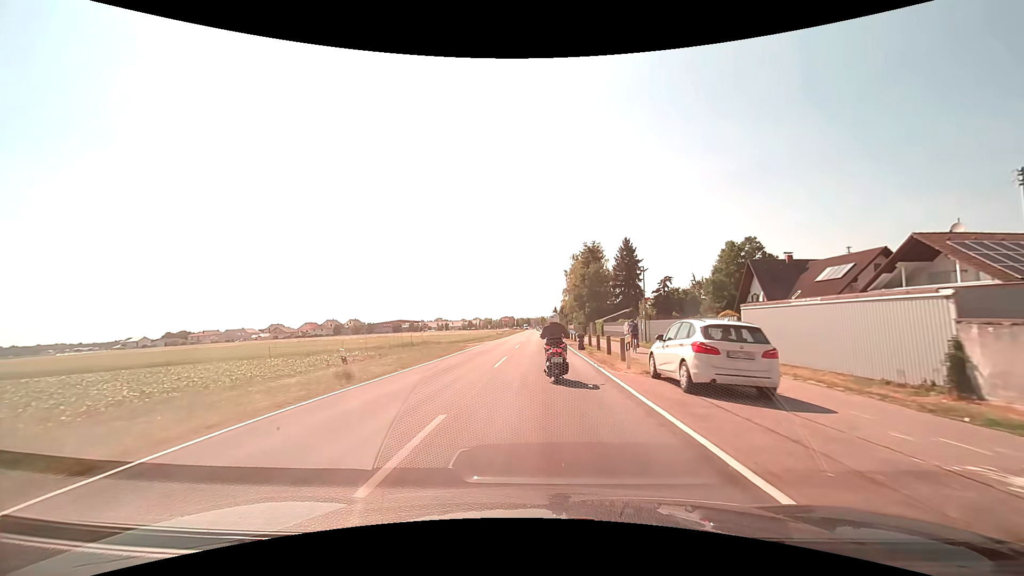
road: tertiary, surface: asphalt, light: Day
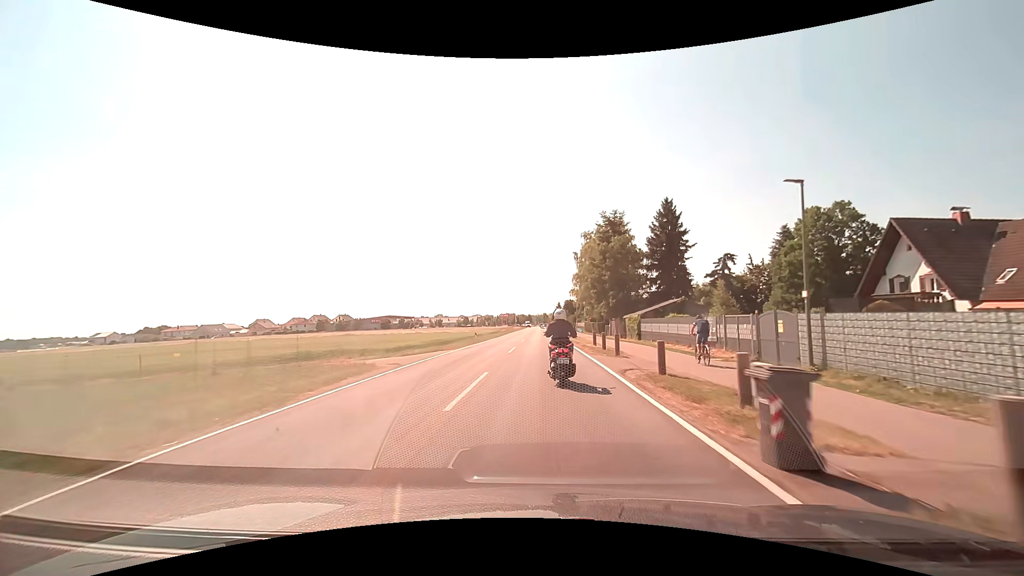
(+0.1, +23.9) m; 0°
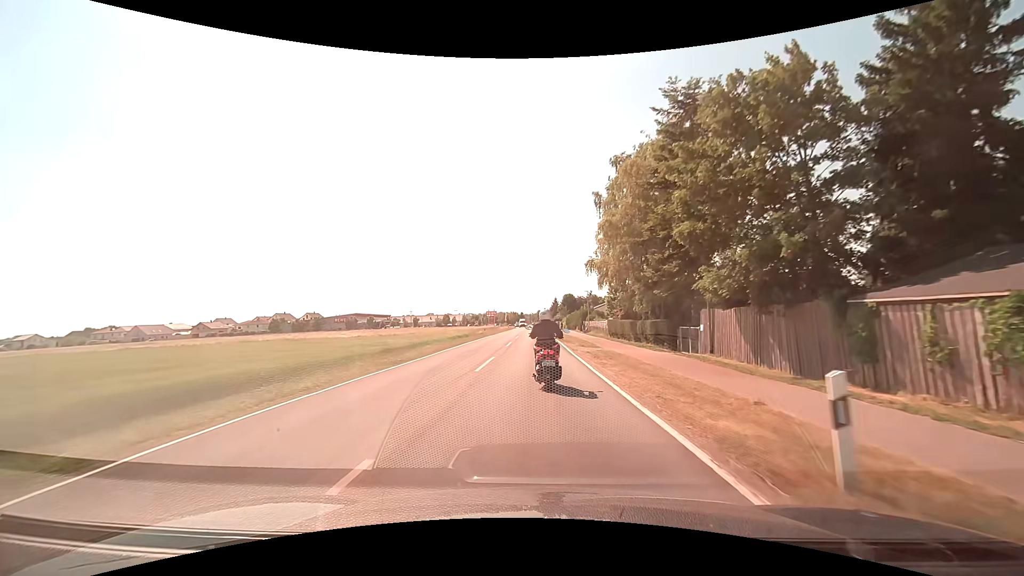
(+0.4, +38.8) m; +1°
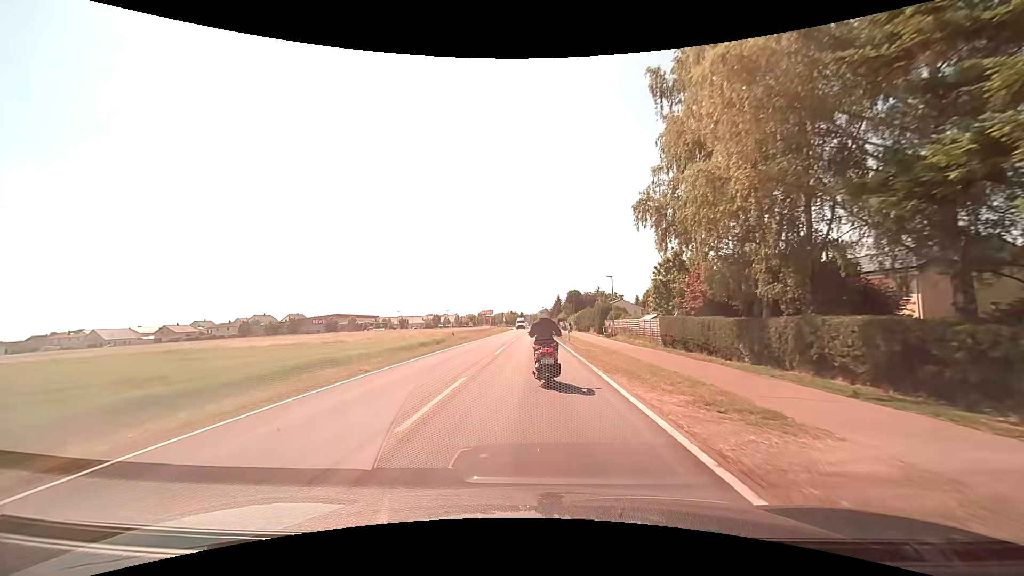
(0.0, +22.7) m; 0°
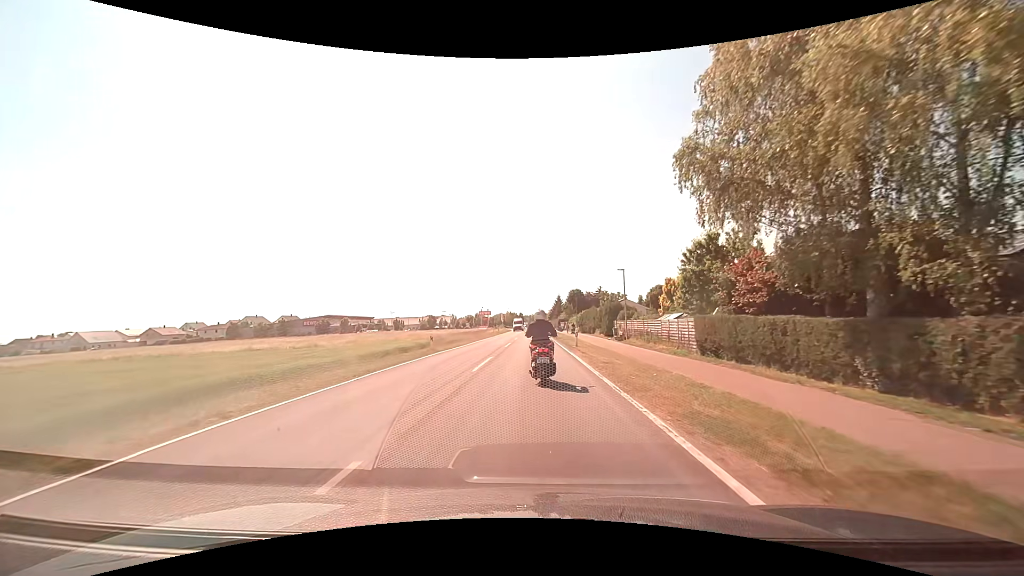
(0.0, +7.2) m; 0°
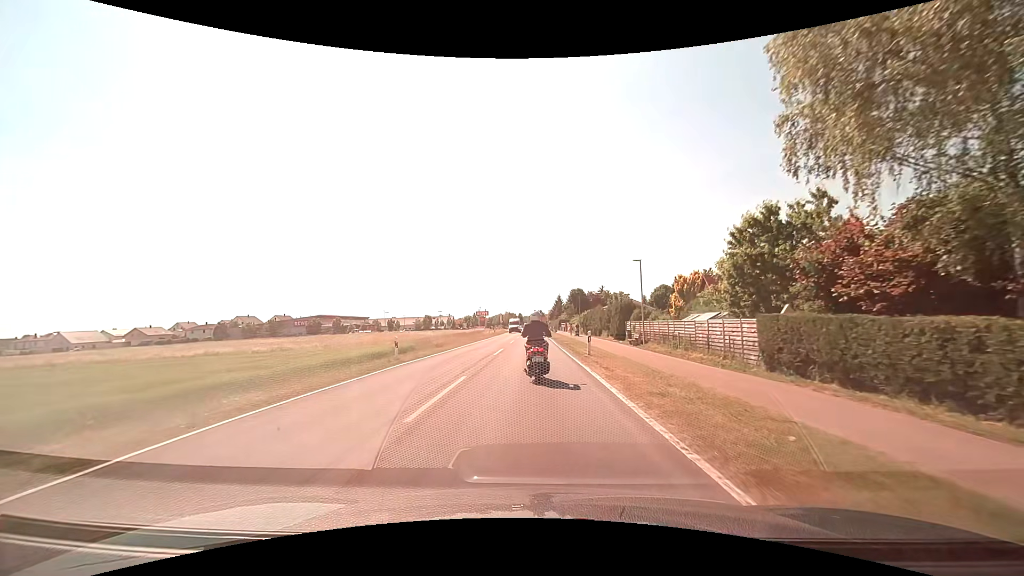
(0.0, +7.1) m; 0°
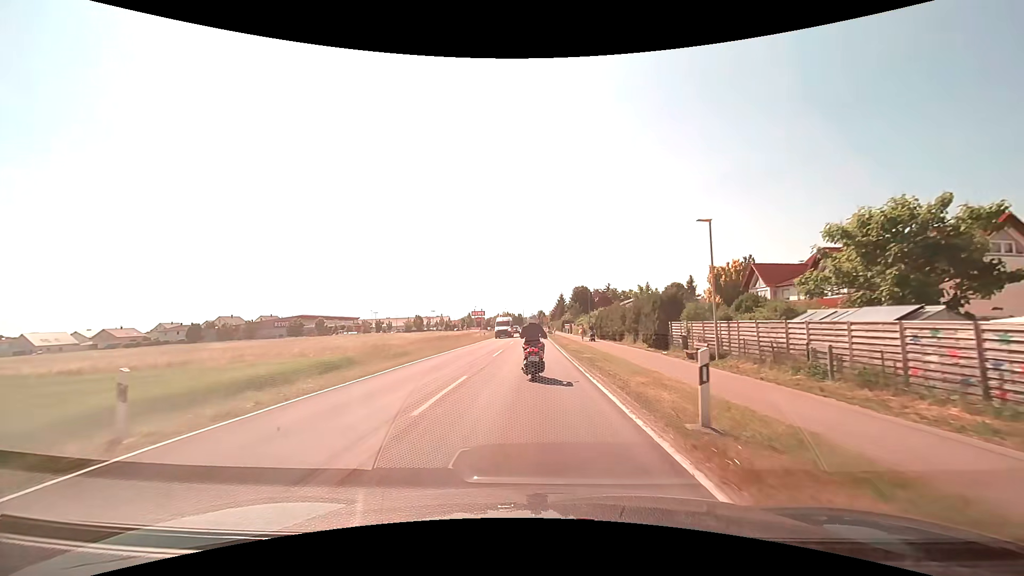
(0.0, +14.4) m; 0°
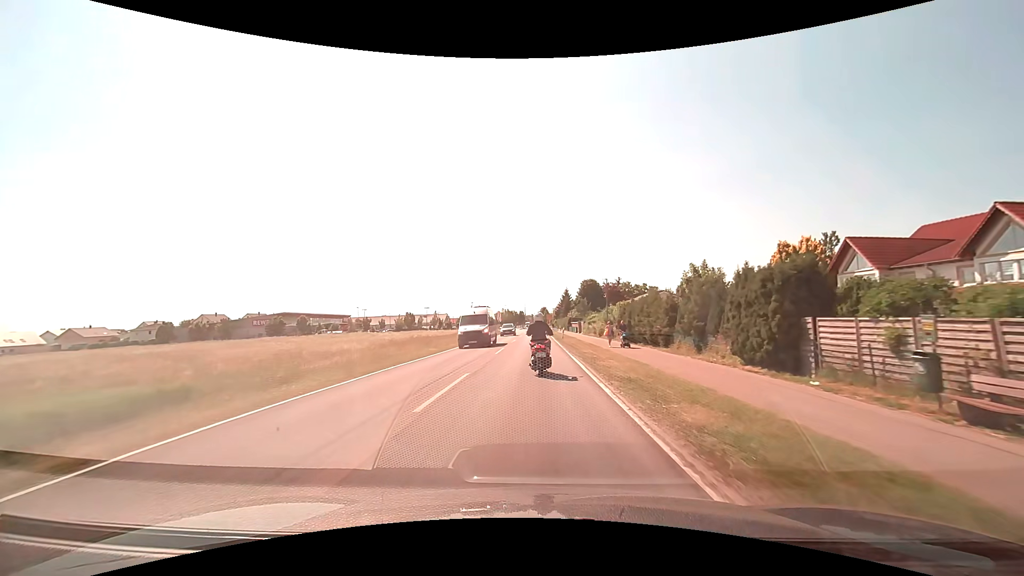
(+0.1, +14.9) m; 0°
(0, +10) (0, +20) (0, +30) (0, +40) (0, +50) (0, +60) (0, +70) (0, +80) (0, +90) (0, +100) m
